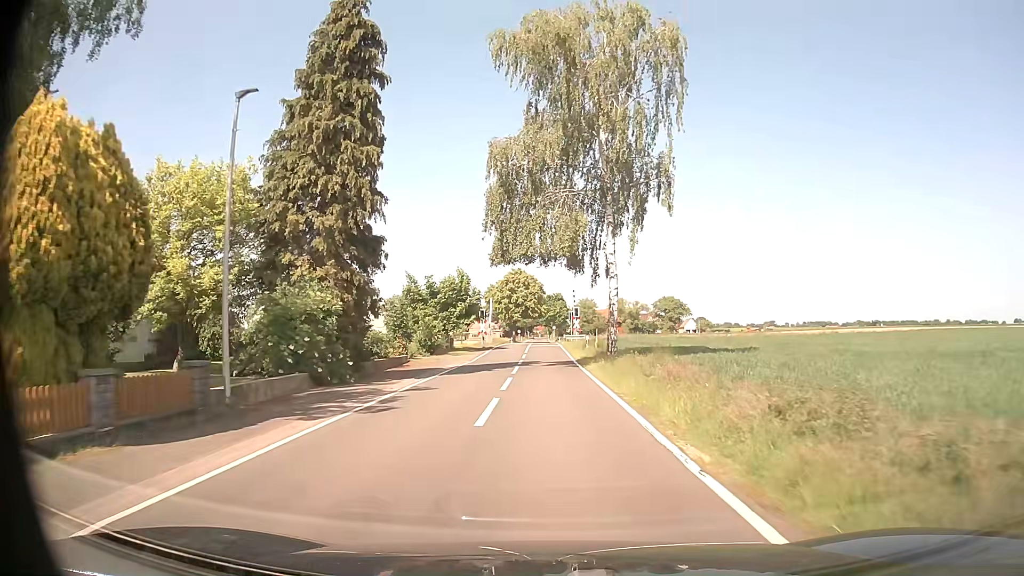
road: tertiary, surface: asphalt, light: Day
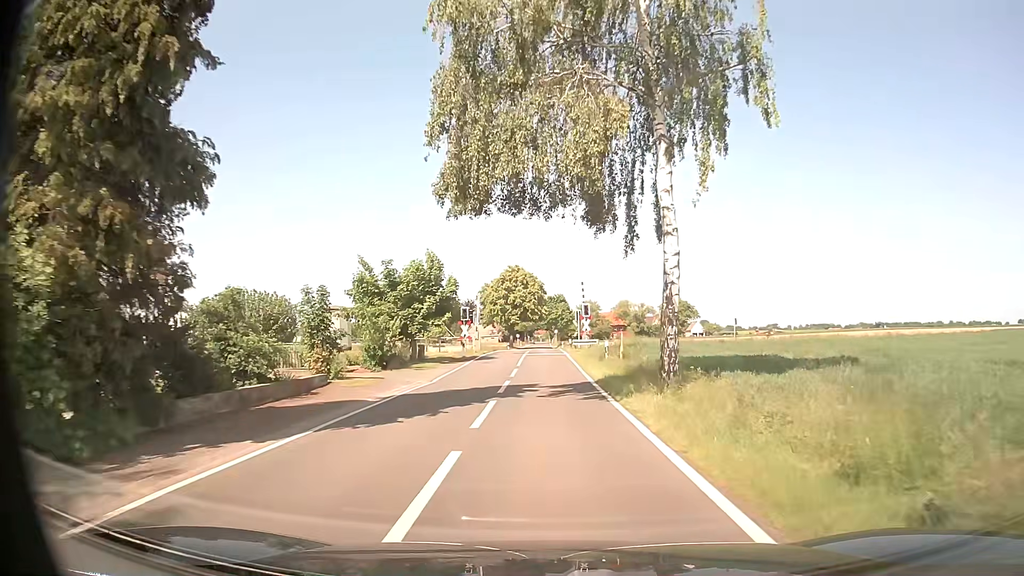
(0.0, +11.9) m; 0°
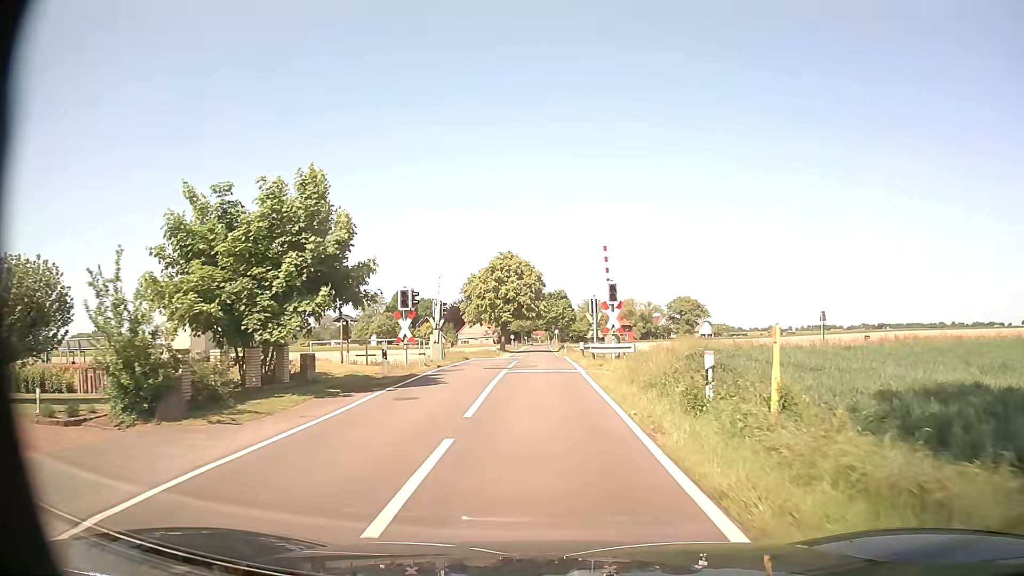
(0.0, +17.4) m; 0°
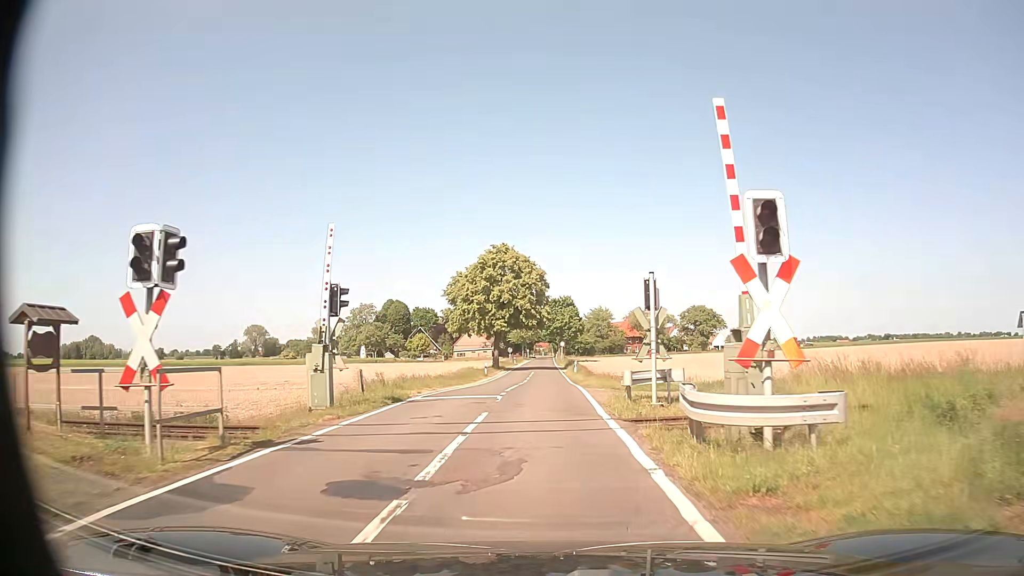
(-0.1, +16.8) m; 0°
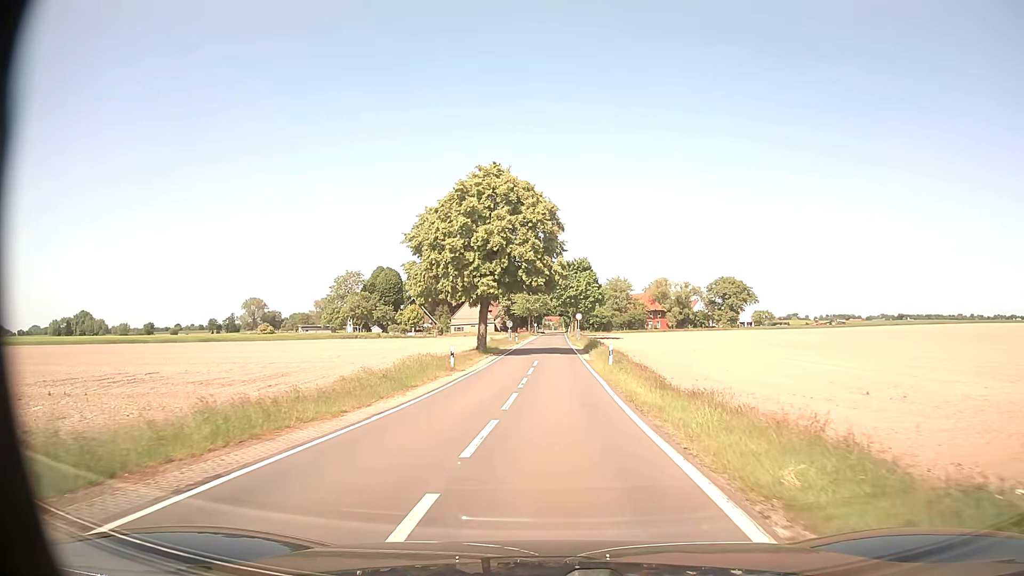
(-0.2, +23.2) m; -1°
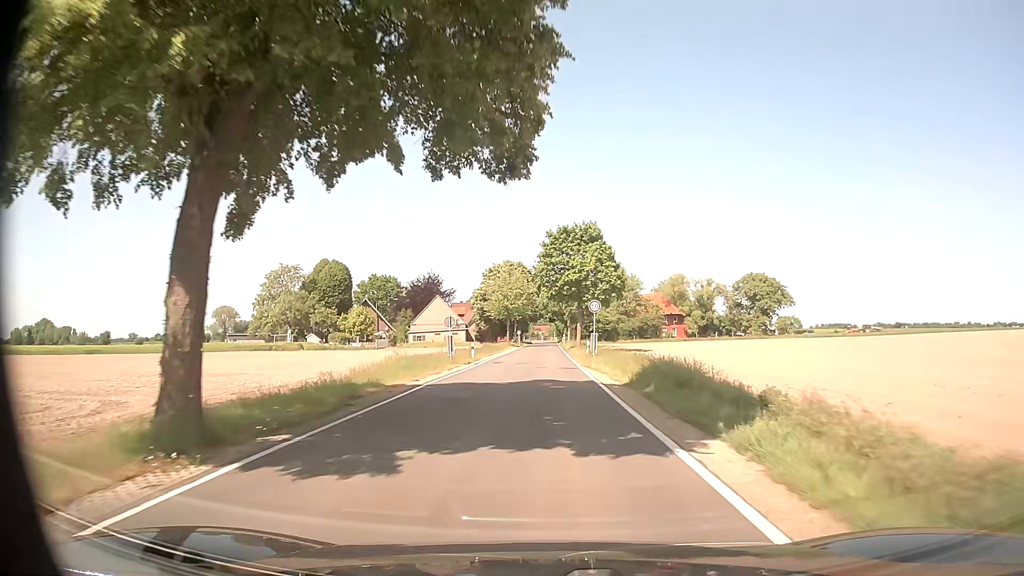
(+0.1, +37.2) m; 0°
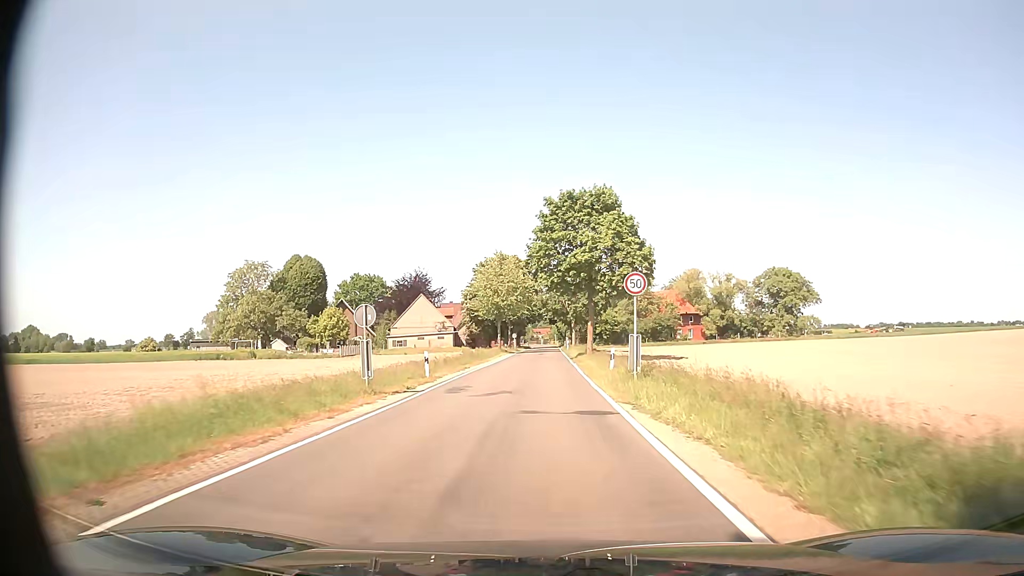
(+0.1, +15.9) m; 0°
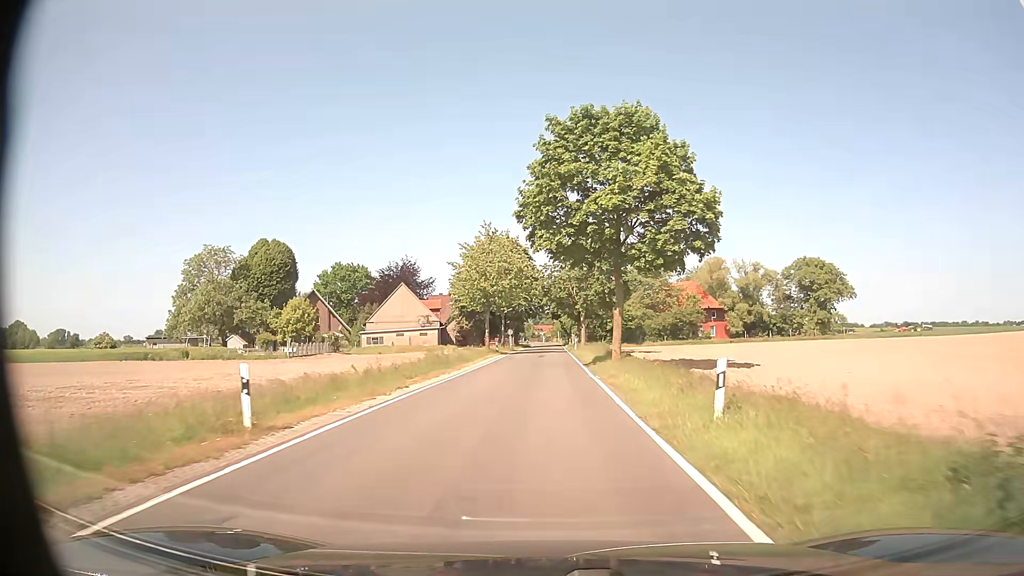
(-0.1, +16.2) m; -1°
(0, +10) (0, +20) (0, +30) (0, +40) (0, +50) (+1, +60) (+1, +70) (+1, +80) (+1, +90) (+1, +100) m
